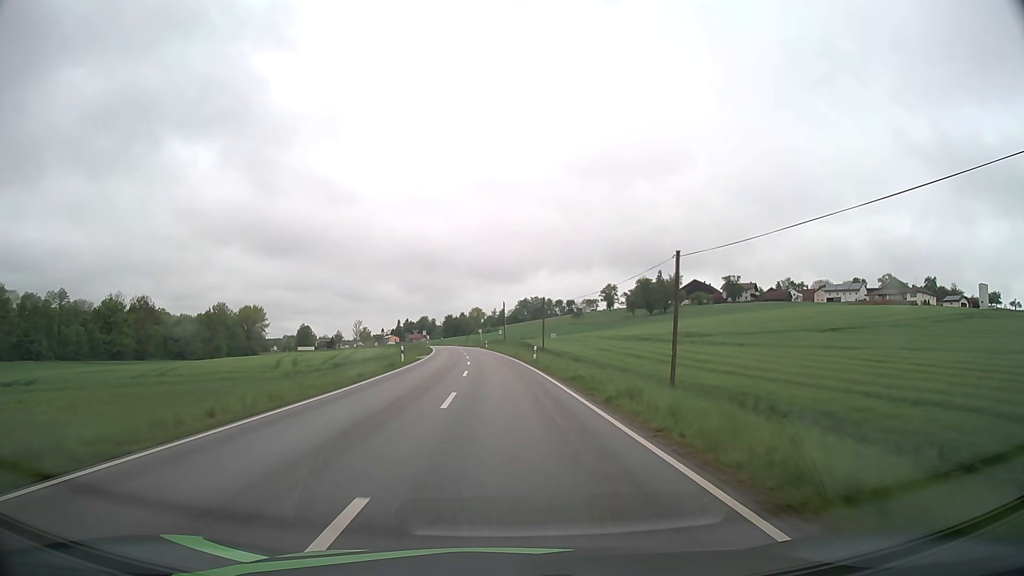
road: secondary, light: Day
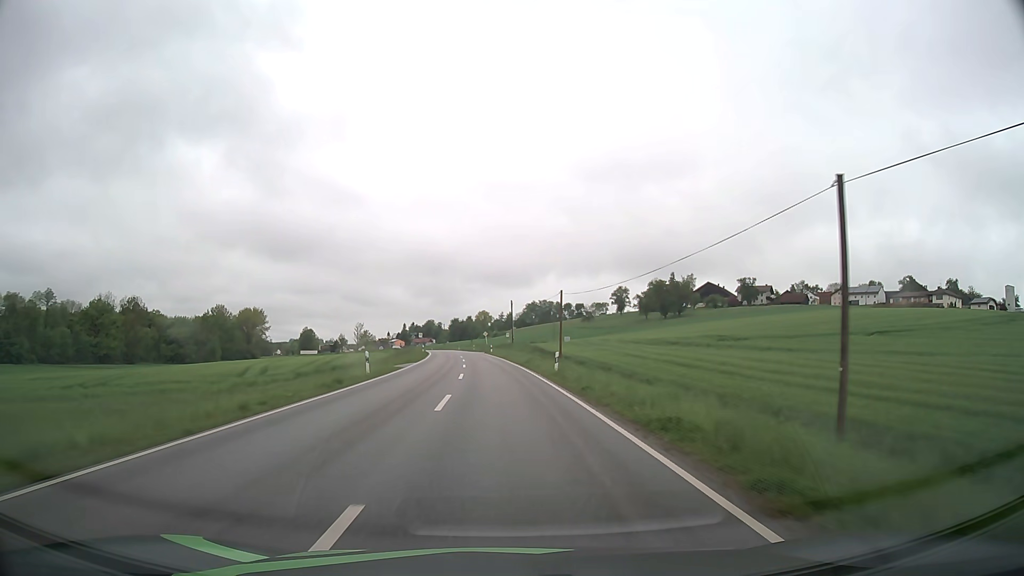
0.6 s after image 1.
(0.0, +12.3) m; -1°
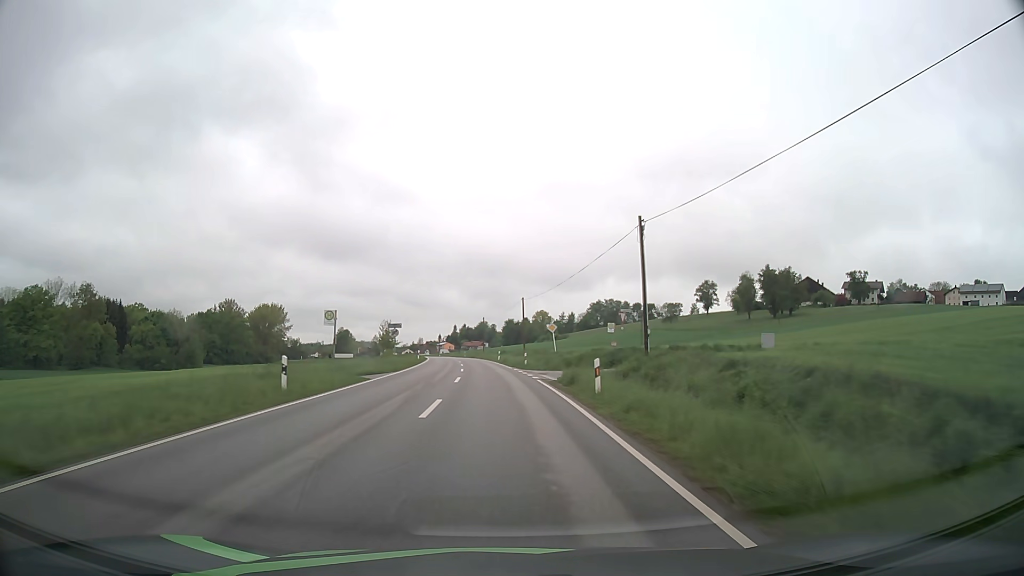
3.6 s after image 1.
(-2.5, +61.6) m; -5°
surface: asphalt
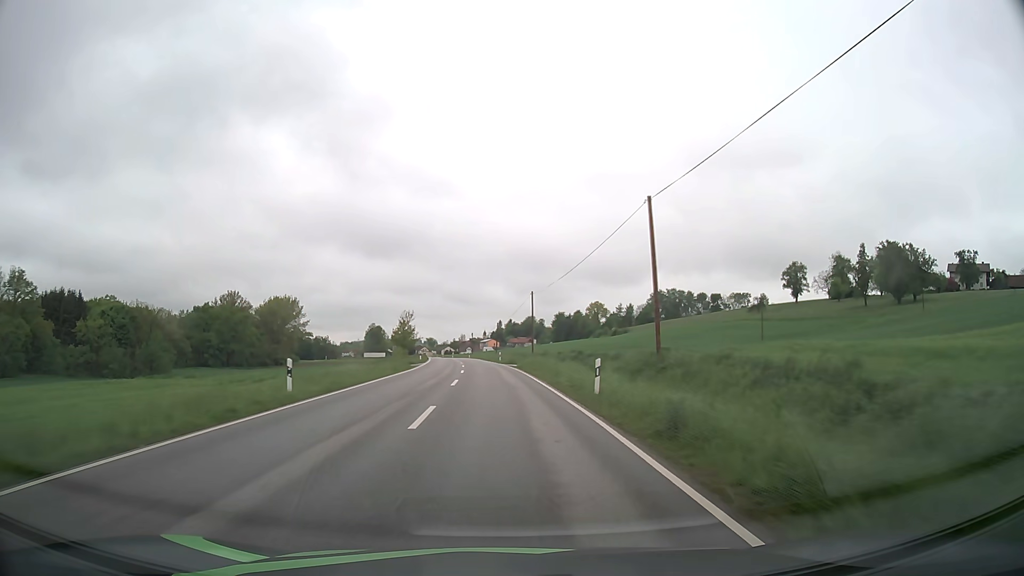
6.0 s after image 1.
(-1.7, +49.8) m; -4°
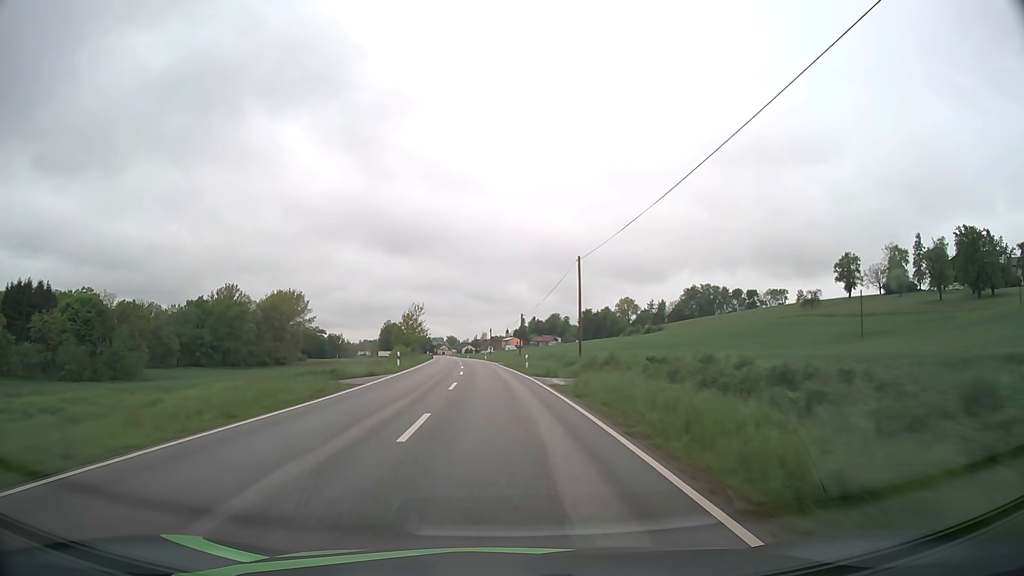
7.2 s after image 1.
(-0.4, +25.5) m; -2°
(0, +10) (0, +20) (-1, +30) (-1, +40) (-2, +50) (-2, +60) (-3, +70) (-4, +80) (-5, +90) (-6, +100) m
